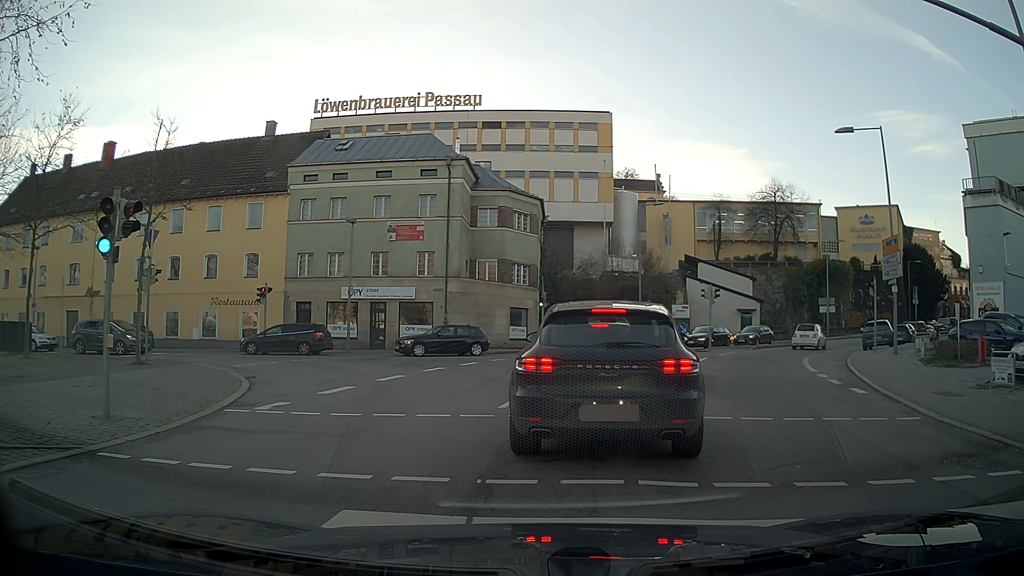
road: residential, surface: asphalt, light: Day
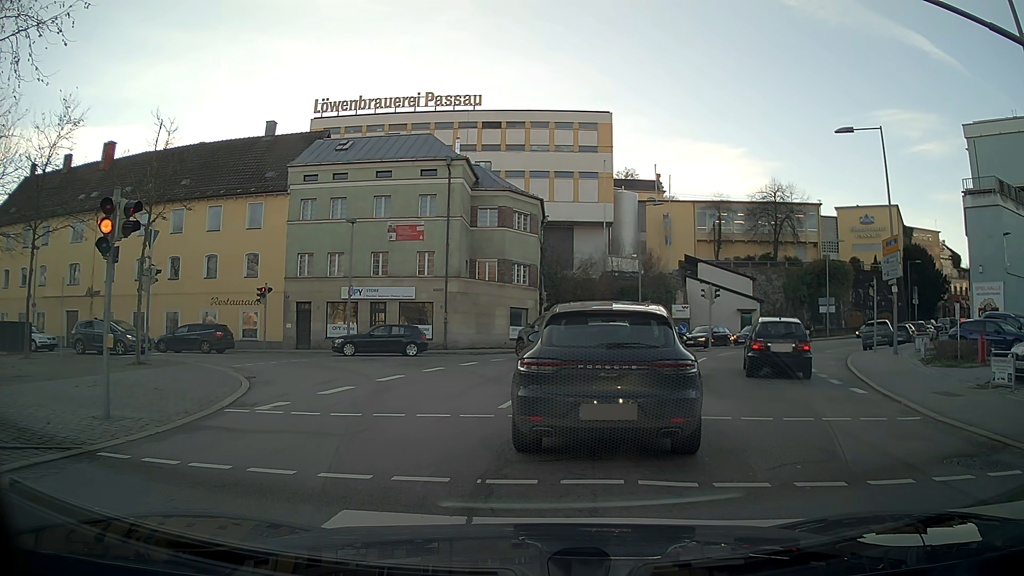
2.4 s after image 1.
(0.0, 0.0) m; 0°
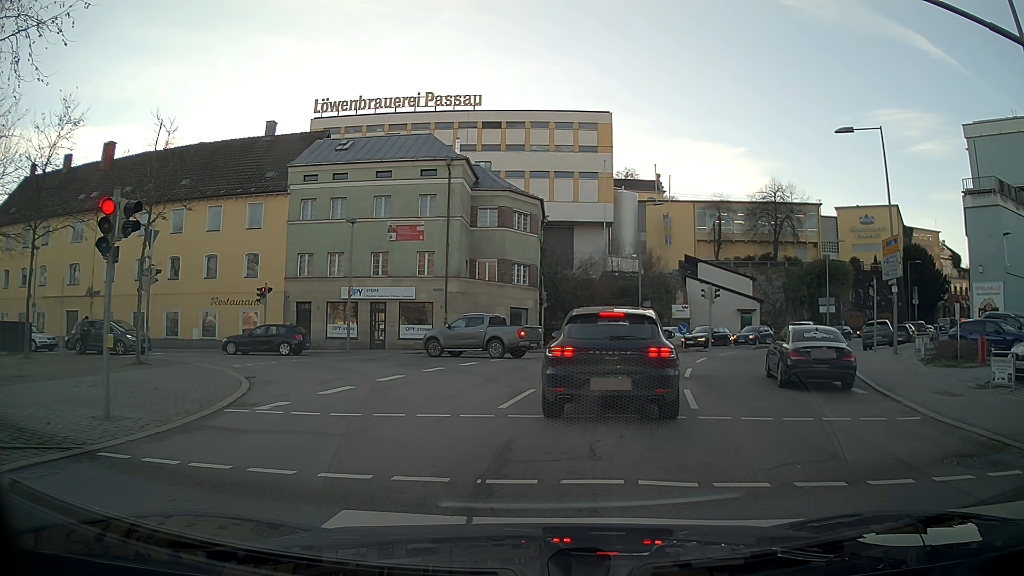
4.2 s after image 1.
(0.0, 0.0) m; 0°
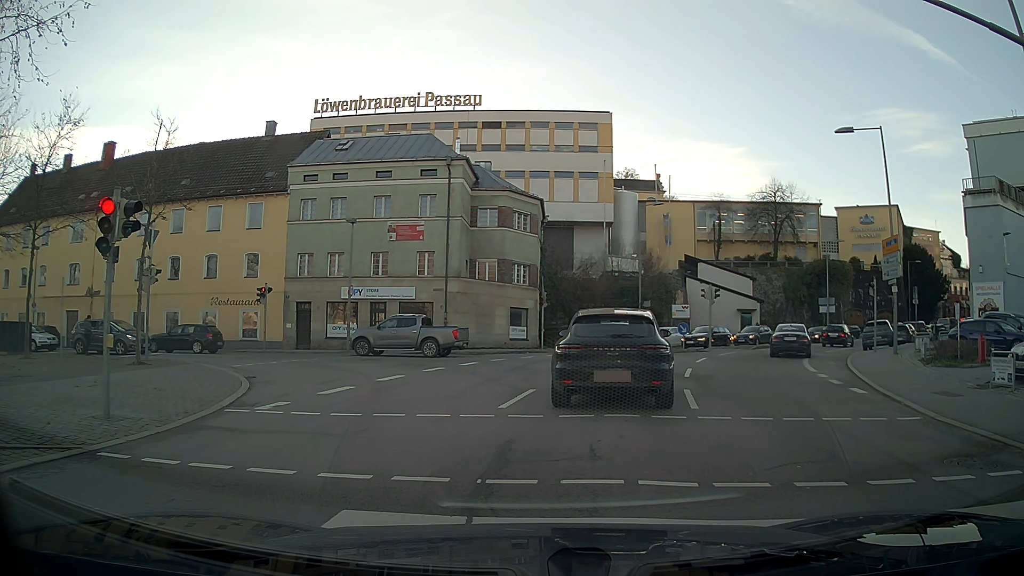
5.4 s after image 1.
(0.0, 0.0) m; 0°
